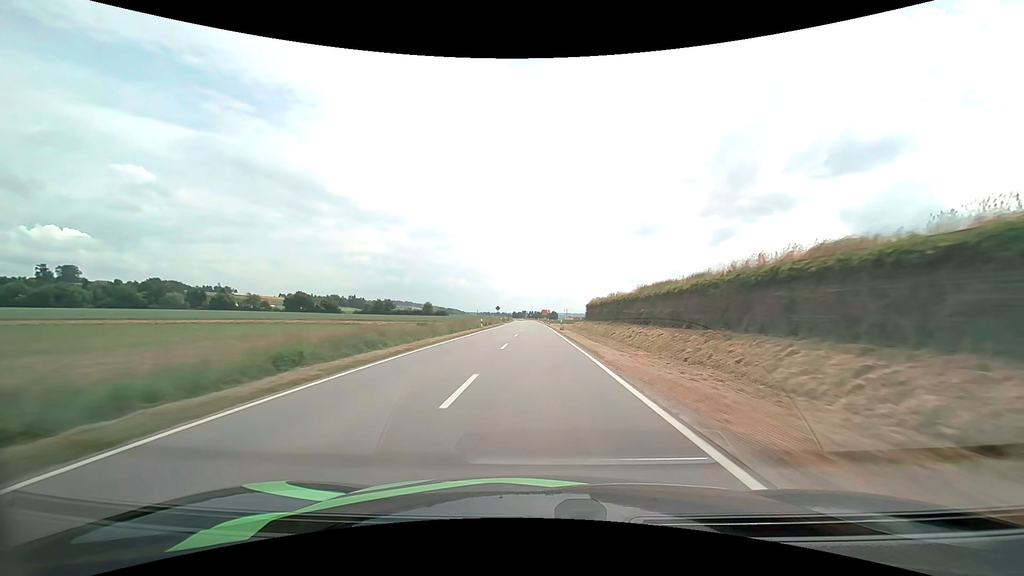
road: tertiary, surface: asphalt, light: Day
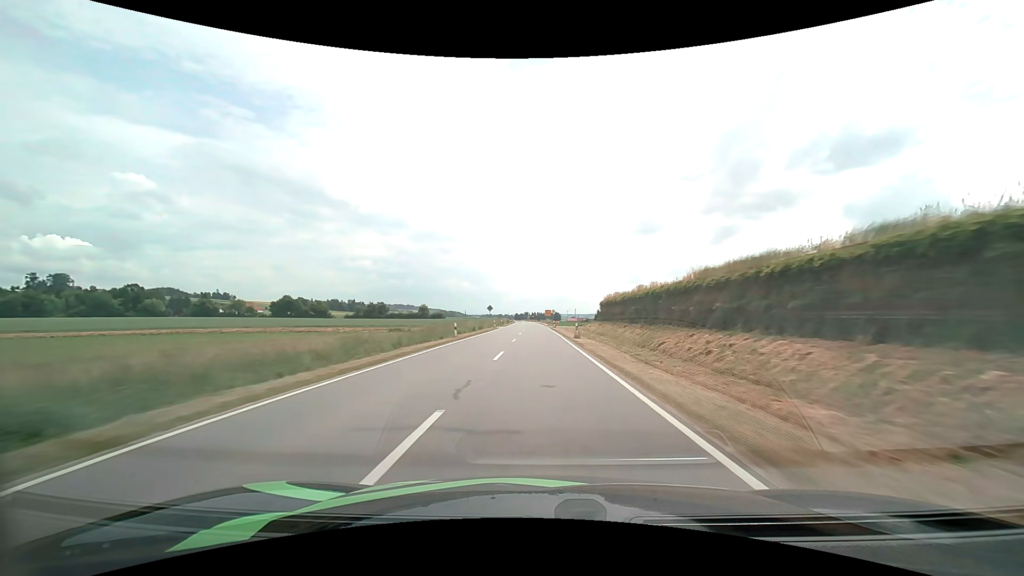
(0.0, +16.8) m; 0°
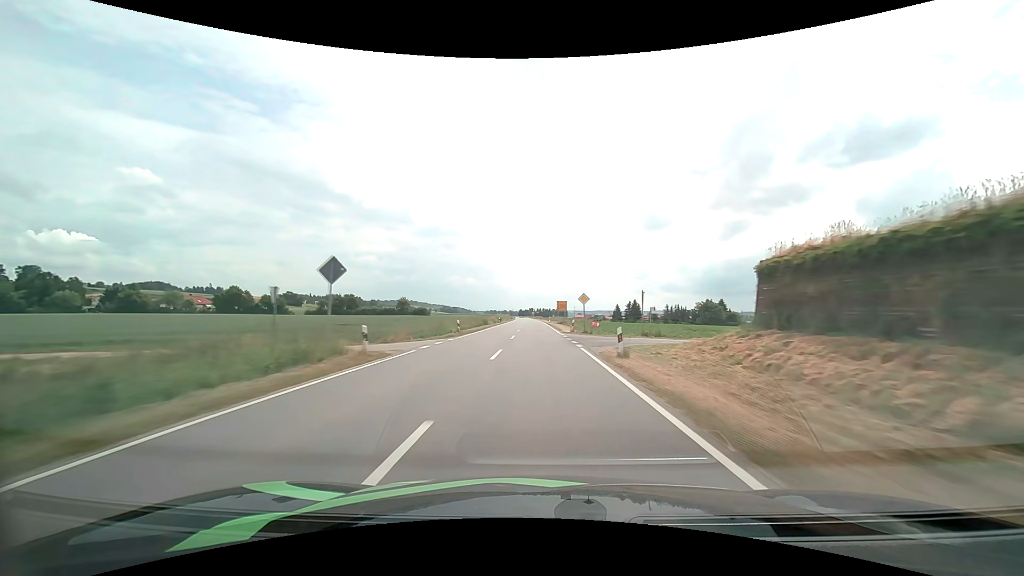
(-0.4, +50.6) m; -1°
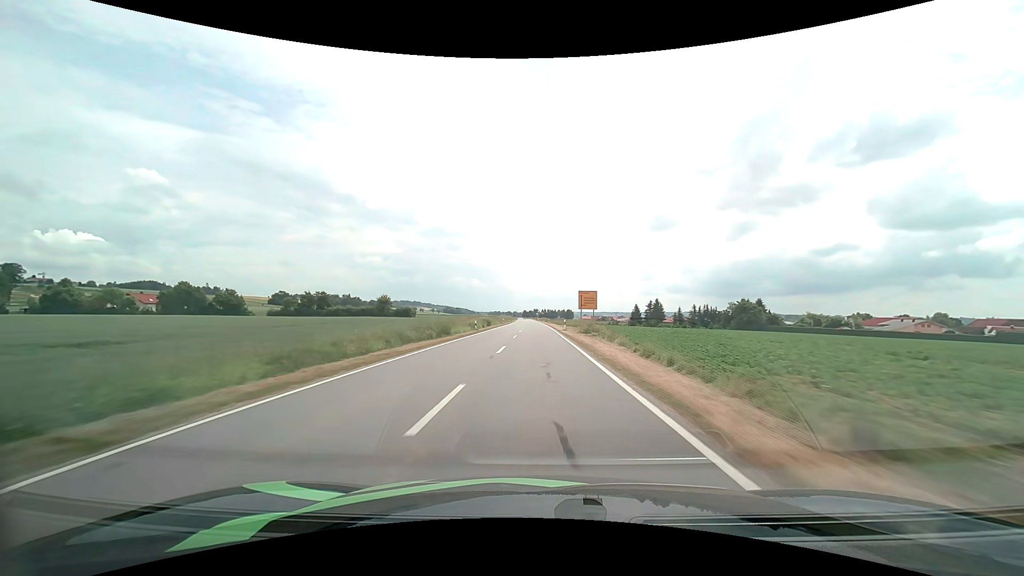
(-0.2, +33.9) m; -1°
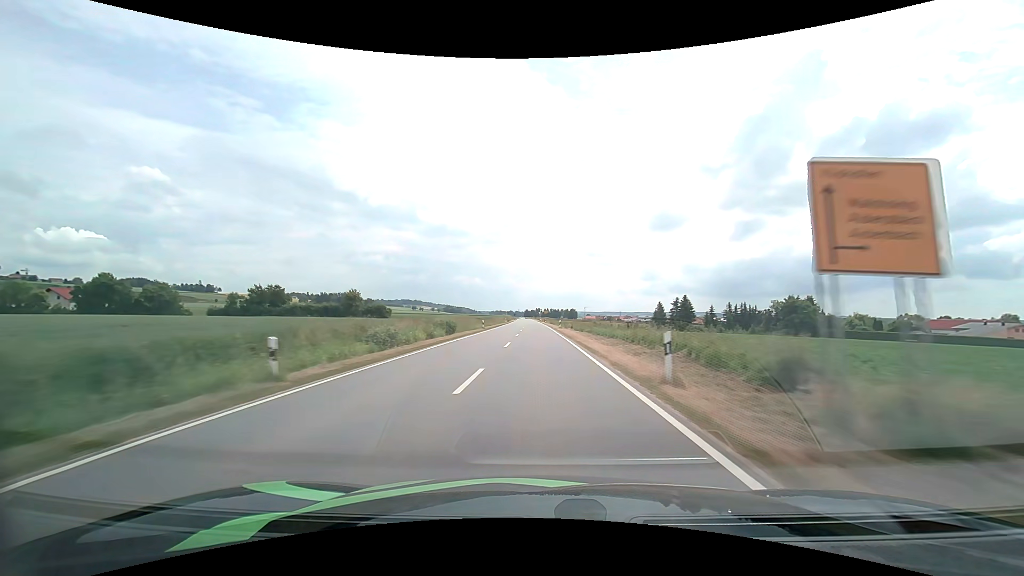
(-0.1, +34.3) m; 0°
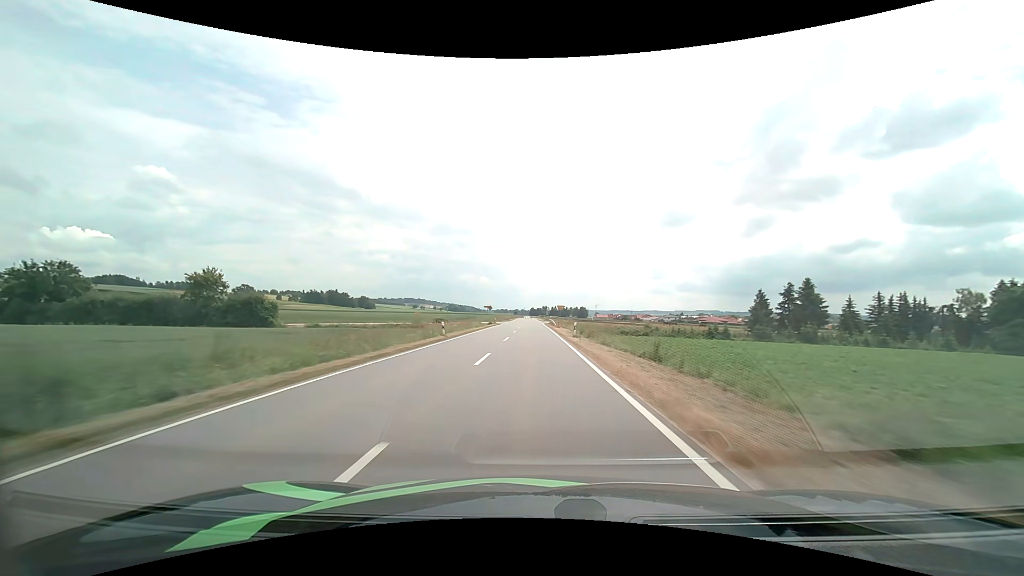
(-0.2, +70.0) m; -1°
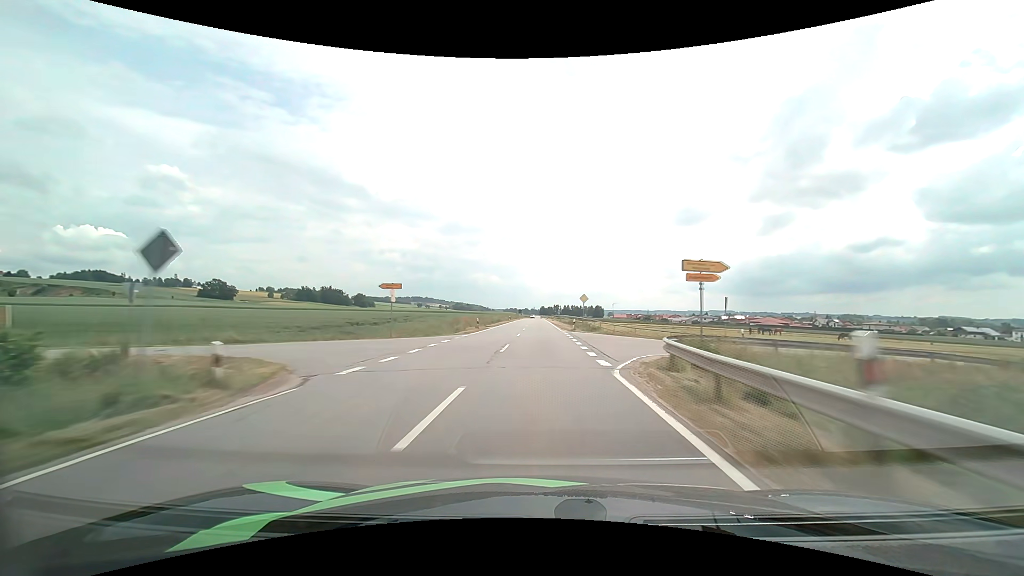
(-0.9, +70.6) m; -1°
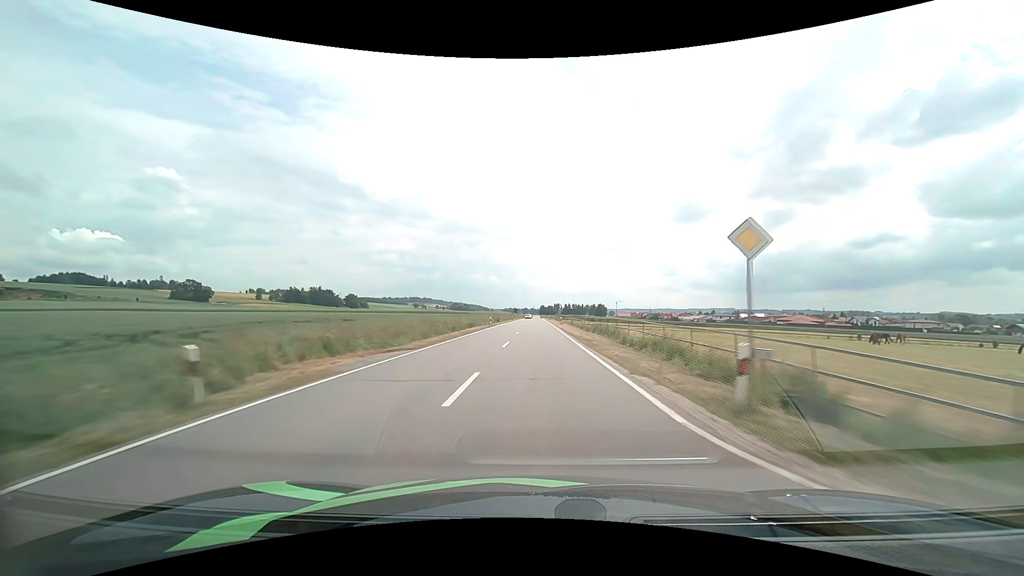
(+0.1, +35.1) m; 0°
(0, +10) (0, +20) (0, +30) (0, +40) (0, +50) (0, +60) (0, +70) (0, +80) (0, +90) (0, +100) m
